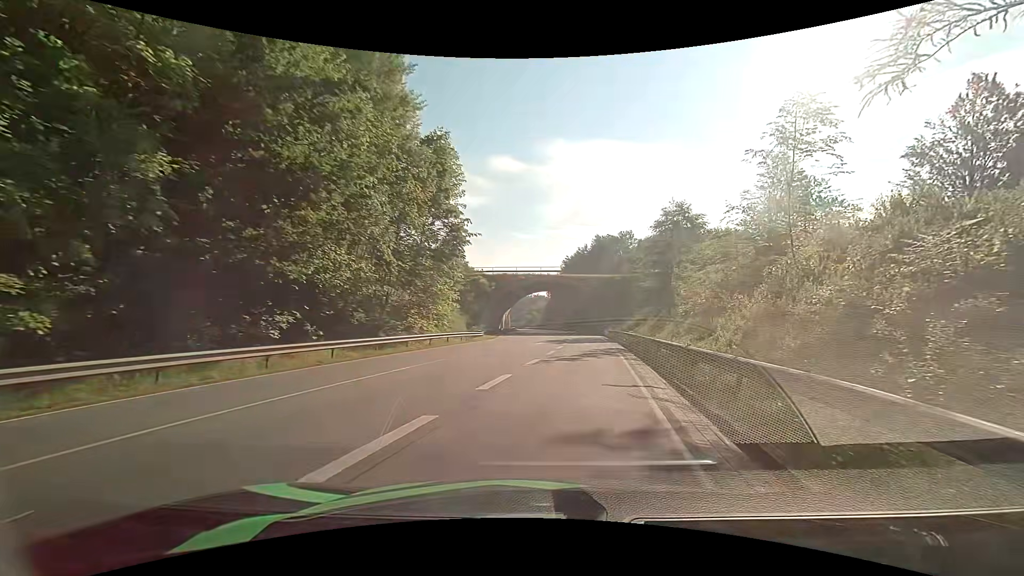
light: Day
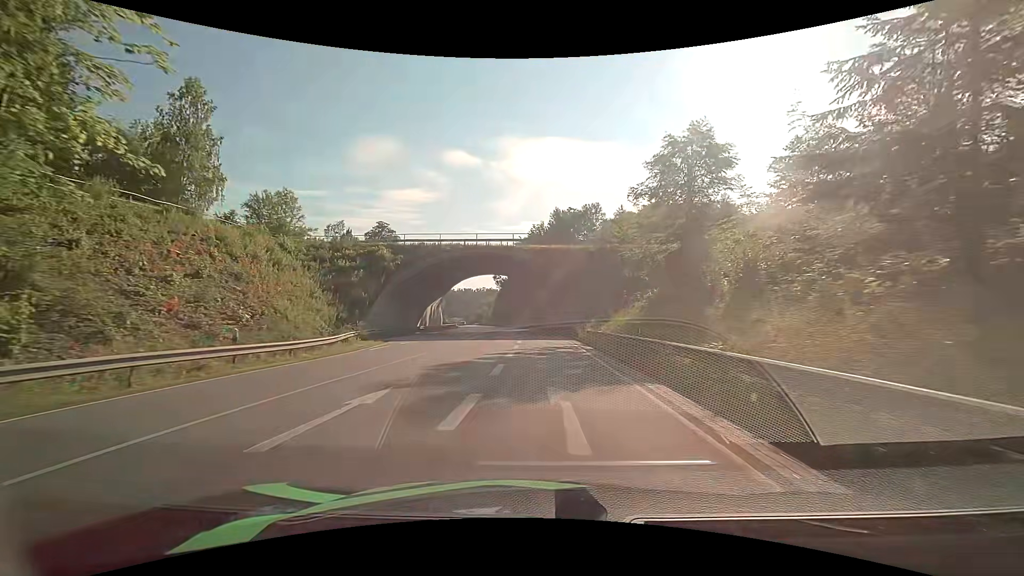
(+2.8, +28.4) m; +7°
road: primary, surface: asphalt
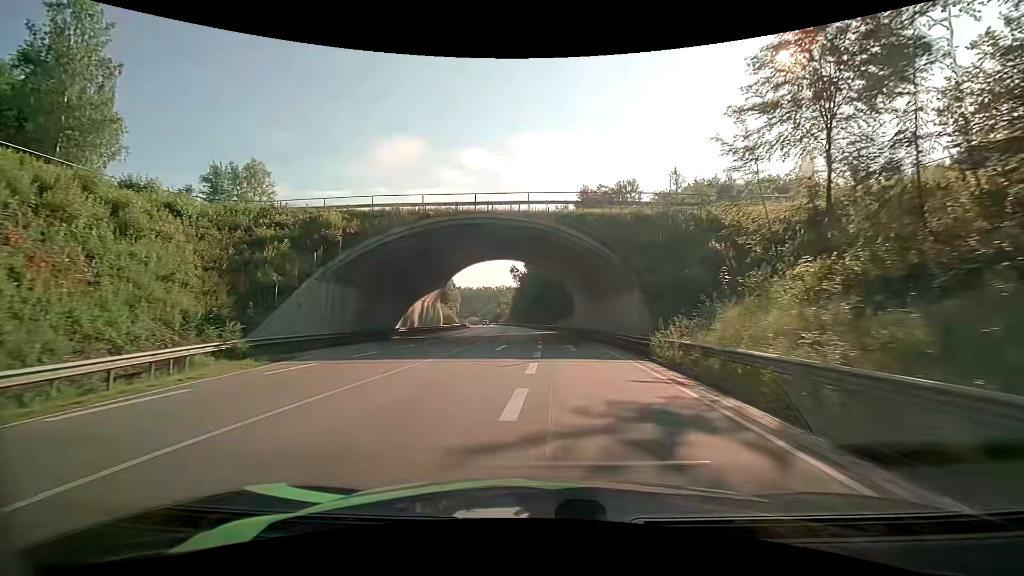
(-0.5, +17.7) m; -3°
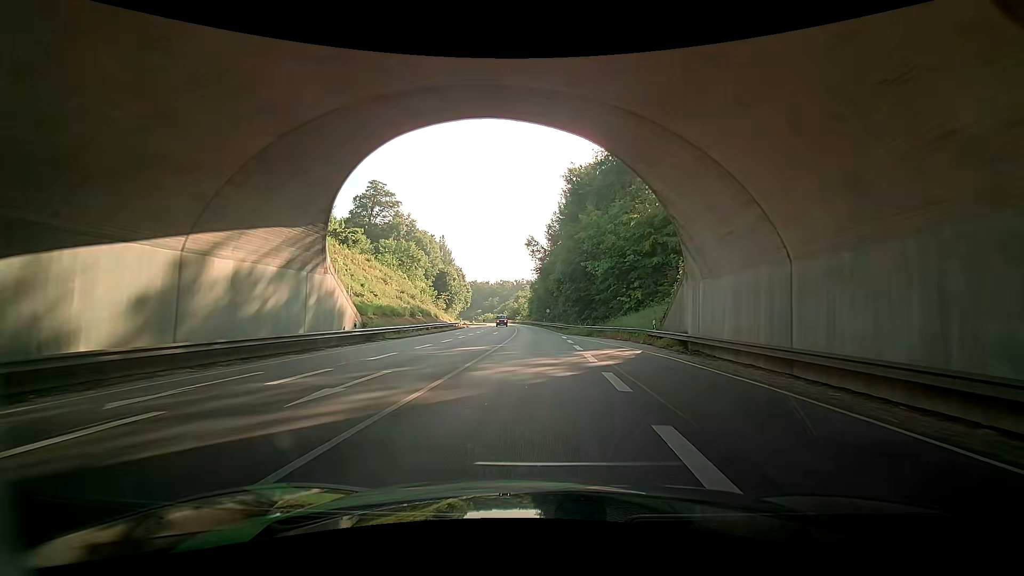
(-1.2, +39.8) m; -3°
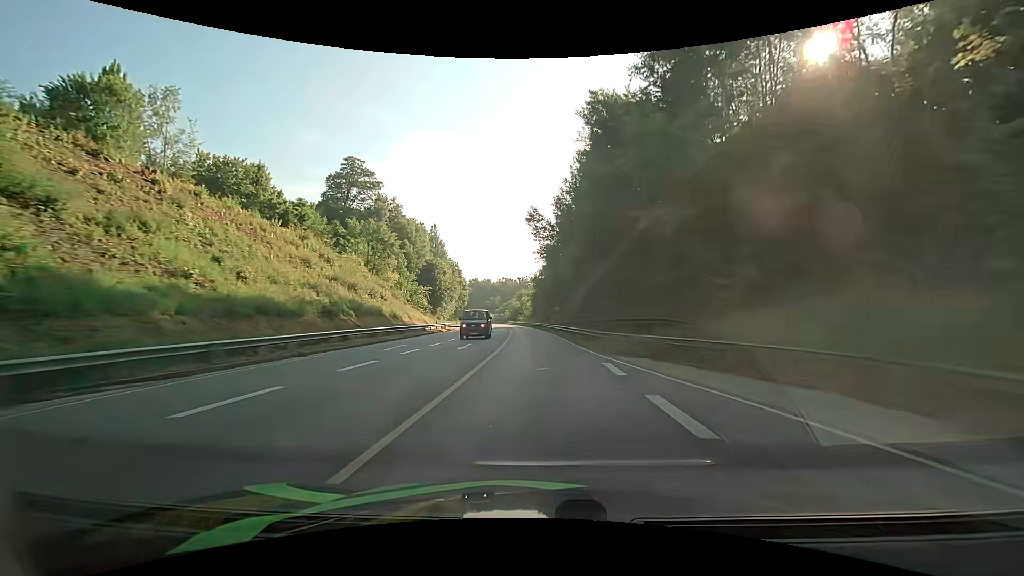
(-0.2, +21.5) m; +1°
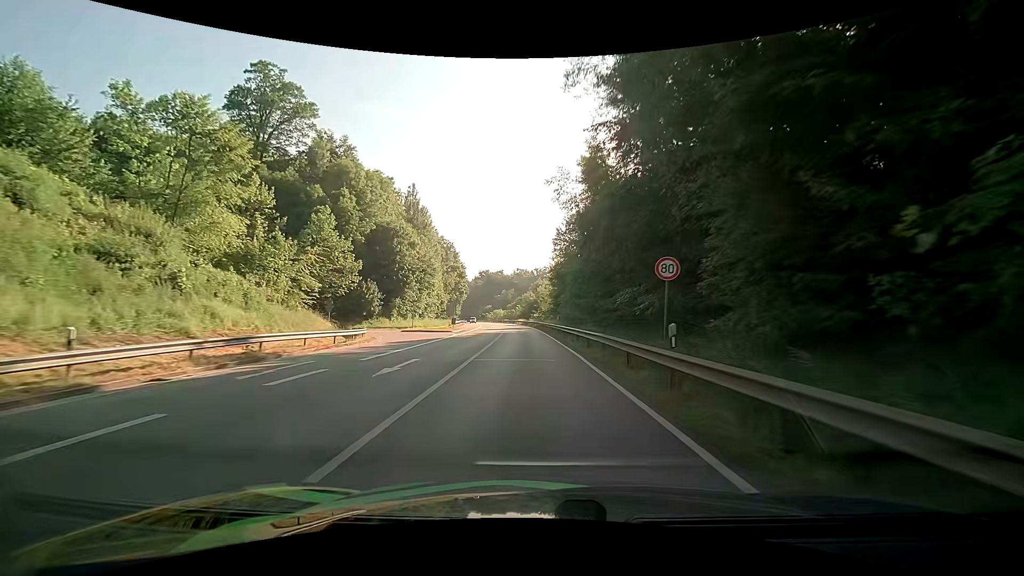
(-1.0, +45.6) m; -2°
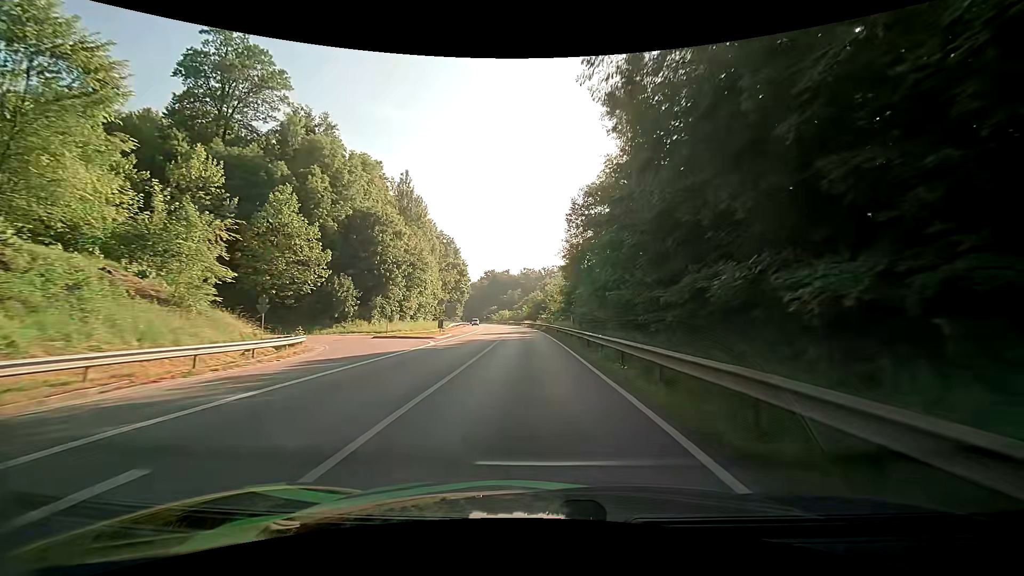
(-0.2, +11.7) m; -1°
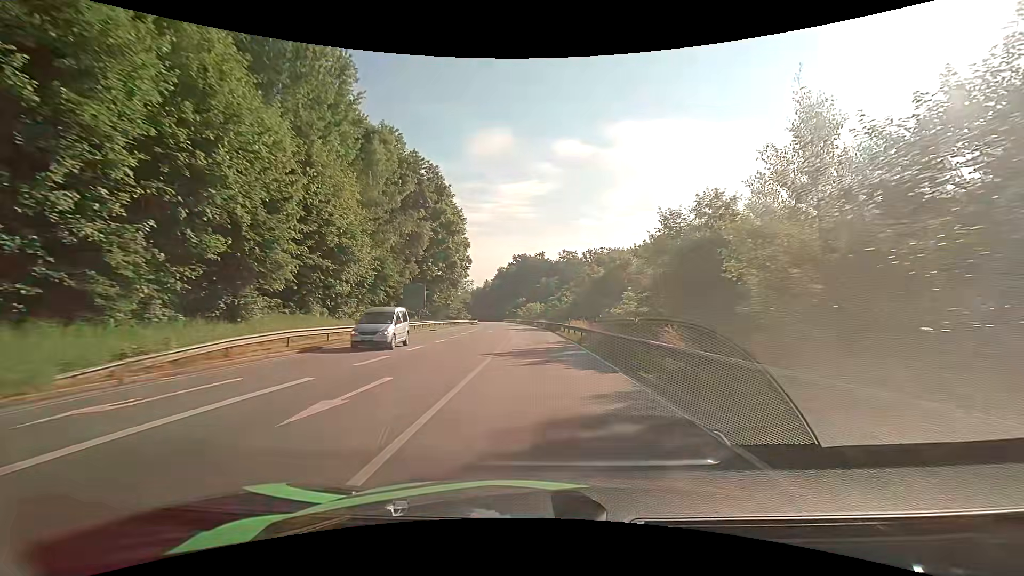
(-2.1, +60.3) m; -4°
(0, +10) (0, +20) (0, +30) (-1, +40) (-1, +50) (-2, +60) (-2, +70) (-3, +80) (-4, +90) (-6, +100) m
